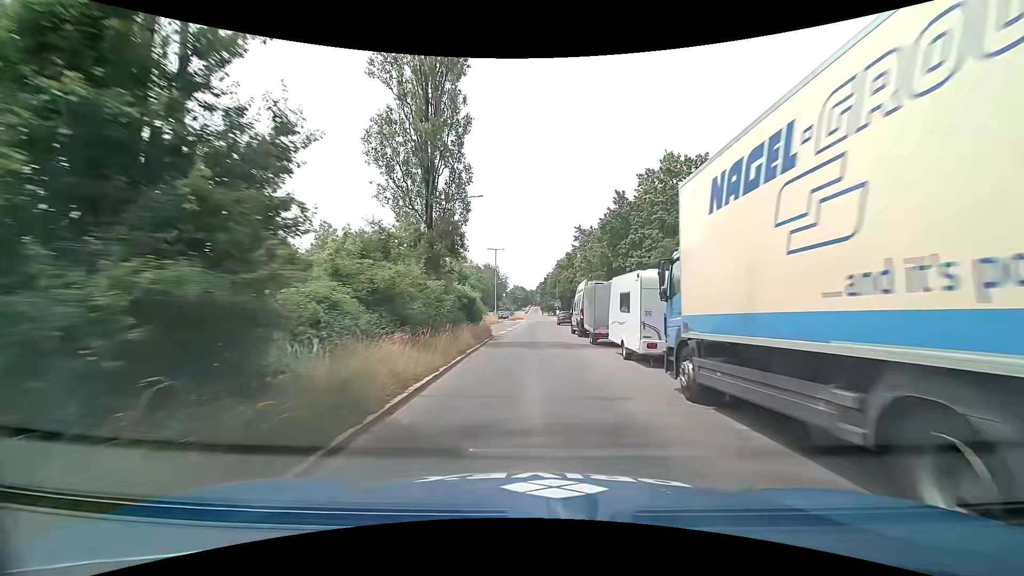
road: secondary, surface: asphalt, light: Day
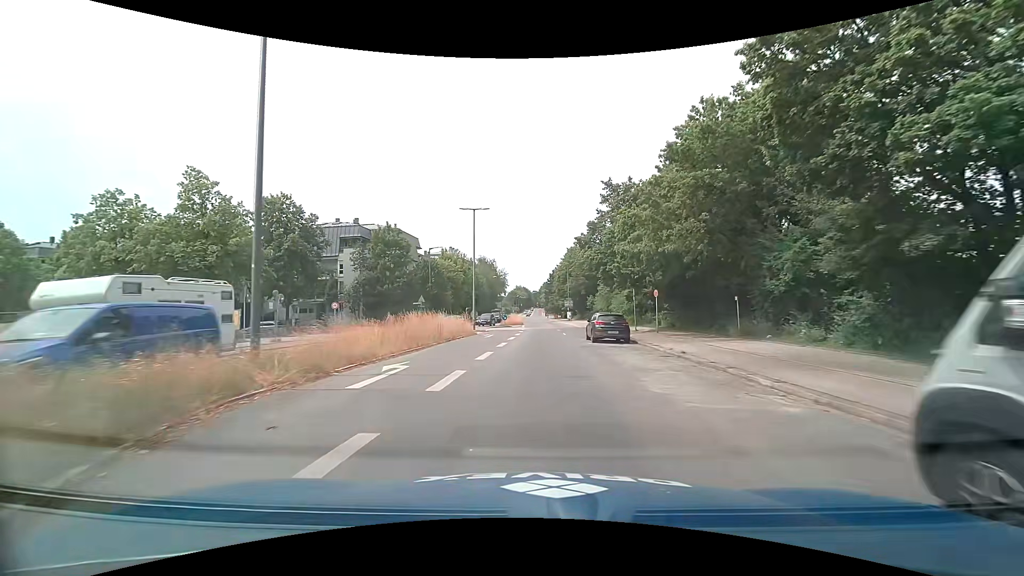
(+0.1, +28.6) m; 0°
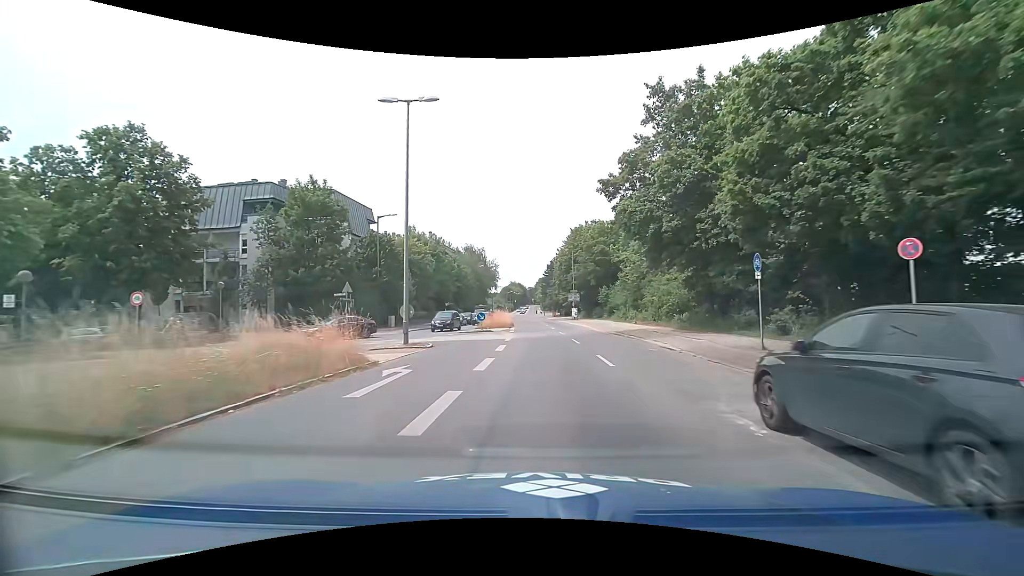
(+0.2, +21.2) m; +1°
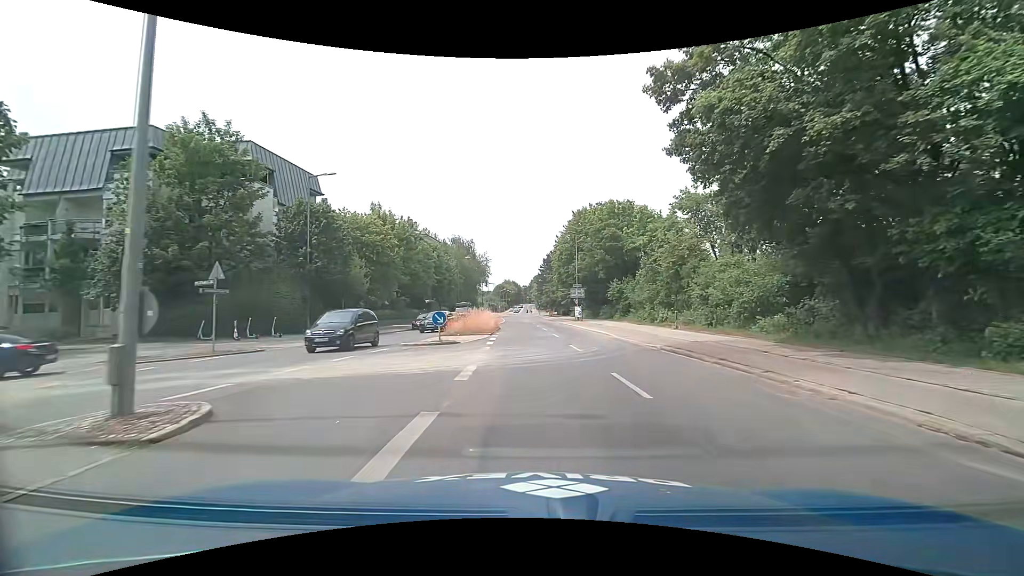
(0.0, +13.7) m; 0°
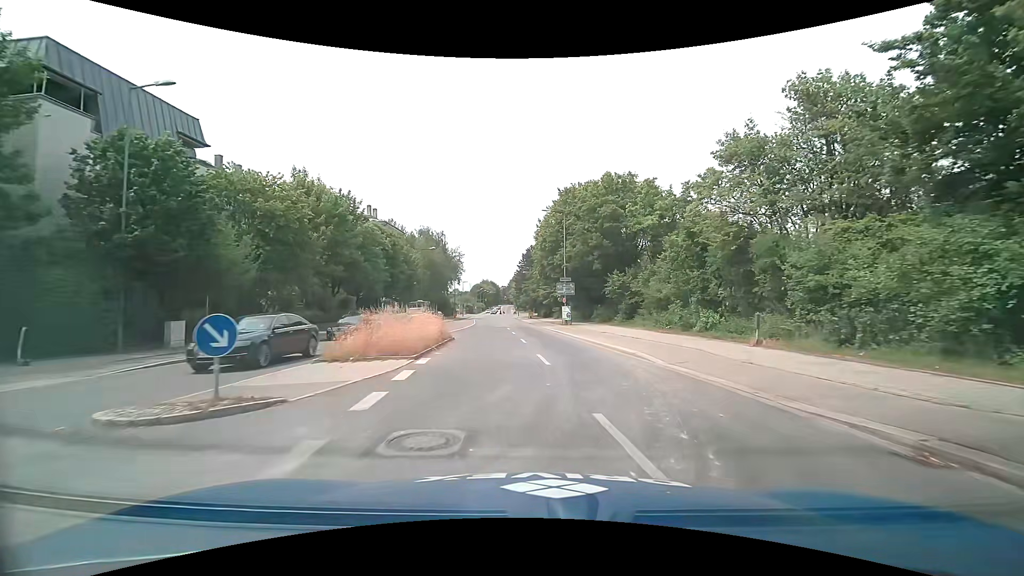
(+0.3, +13.2) m; +2°
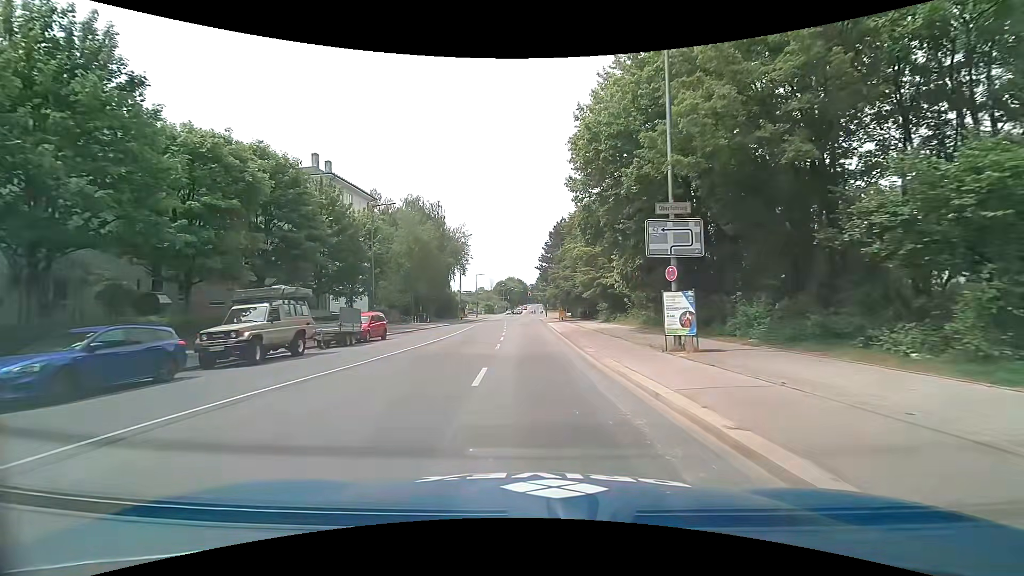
(-0.2, +30.5) m; -4°
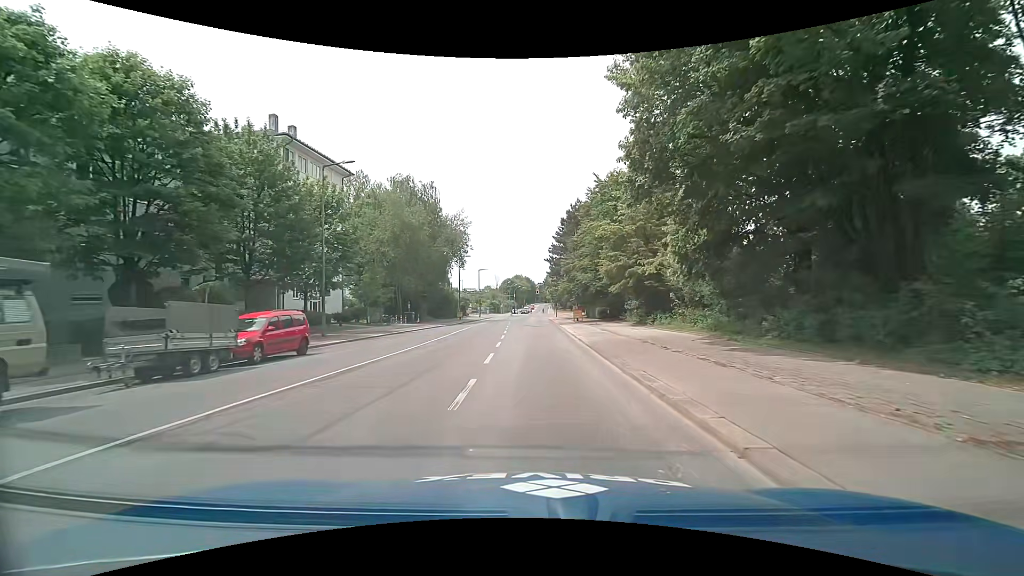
(-0.1, +11.4) m; -1°
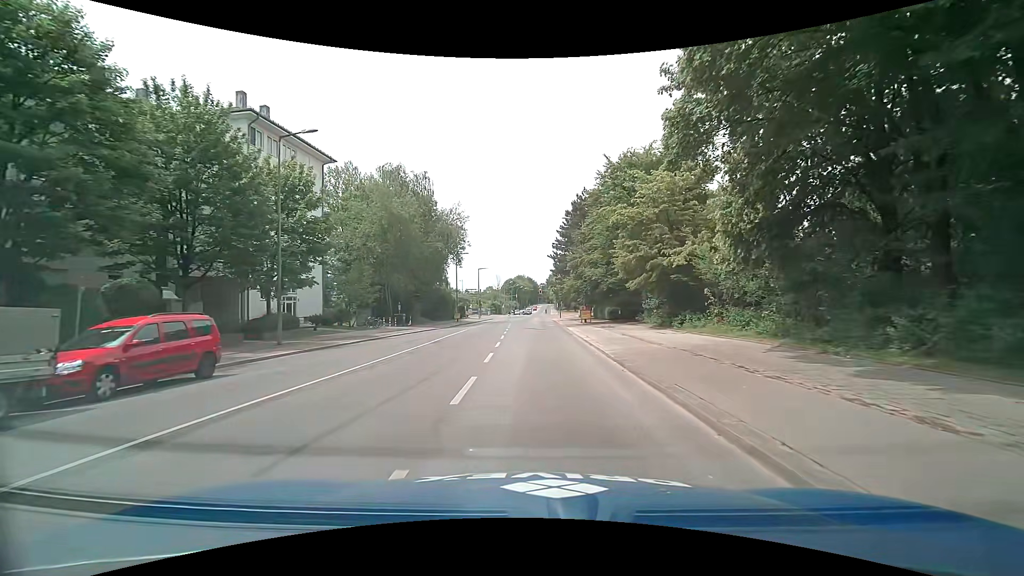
(0.0, +5.5) m; -1°
(0, +10) (0, +20) (0, +30) (-1, +40) (-1, +50) (-1, +60) (-1, +70) (-1, +80) (-1, +90) (-1, +100) m
